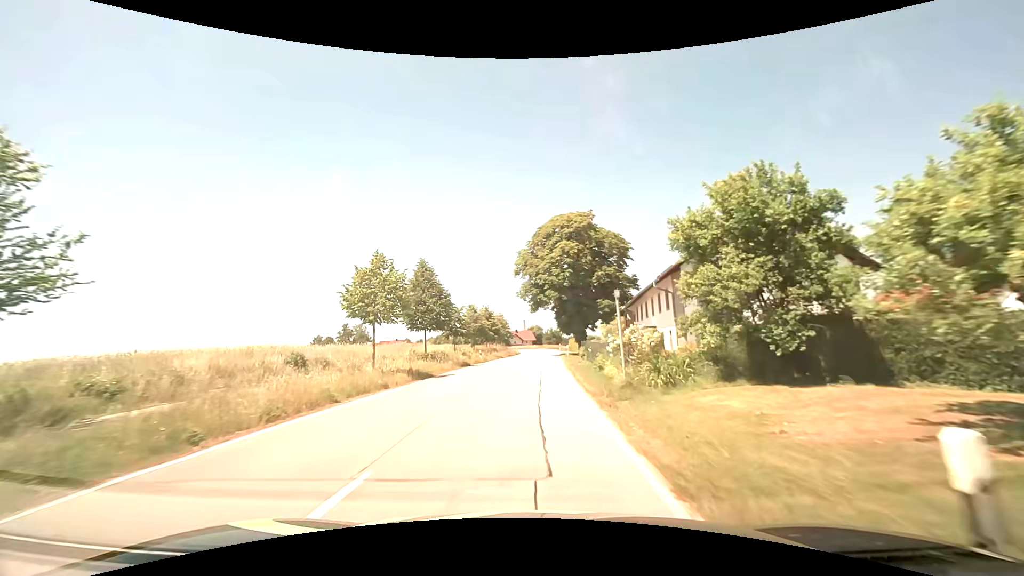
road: tertiary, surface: asphalt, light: Day
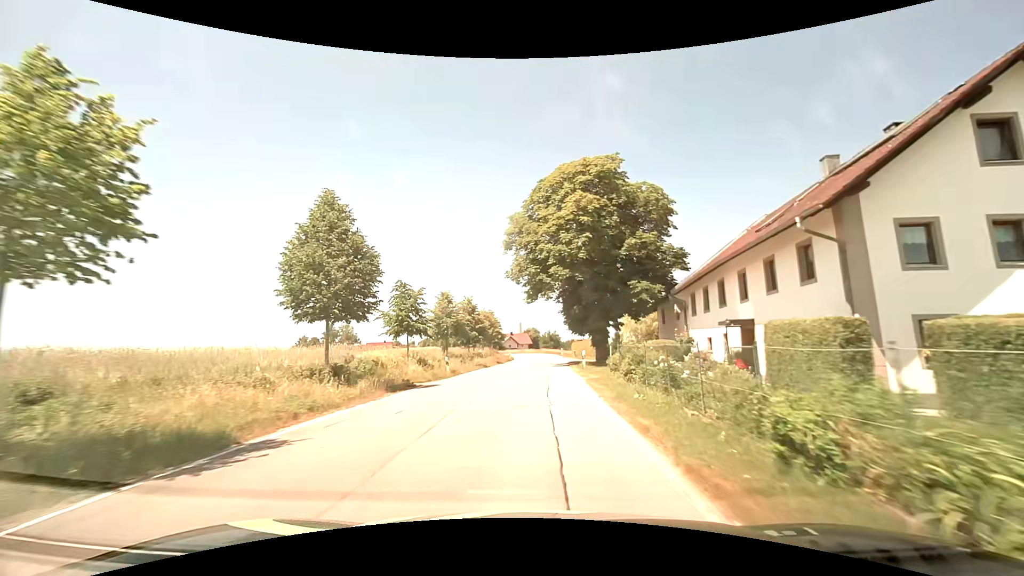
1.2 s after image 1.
(0.0, +15.6) m; 0°
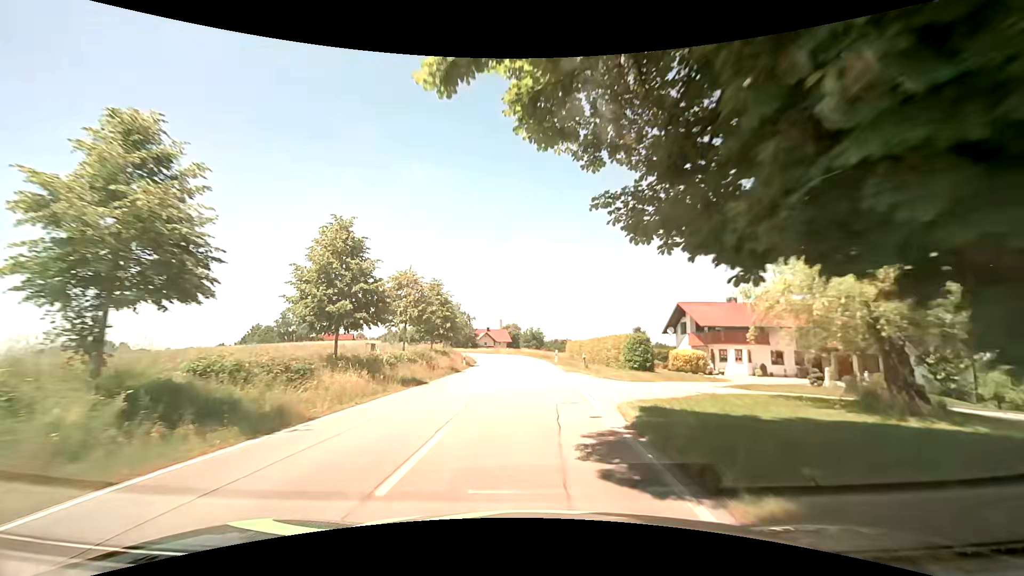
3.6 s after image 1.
(+0.7, +30.5) m; +2°
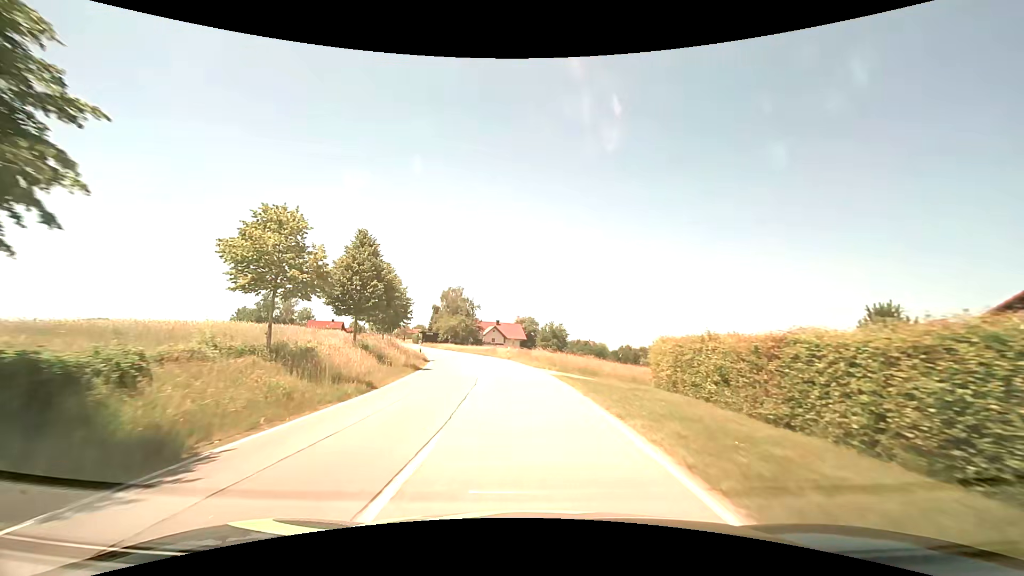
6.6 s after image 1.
(+0.2, +37.5) m; -1°
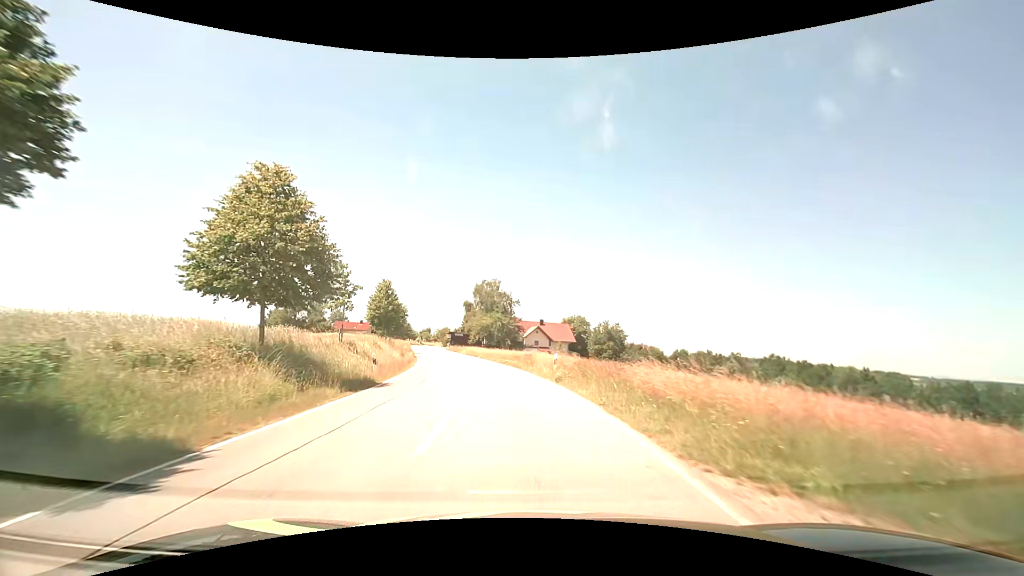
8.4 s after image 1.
(-0.9, +22.9) m; -5°
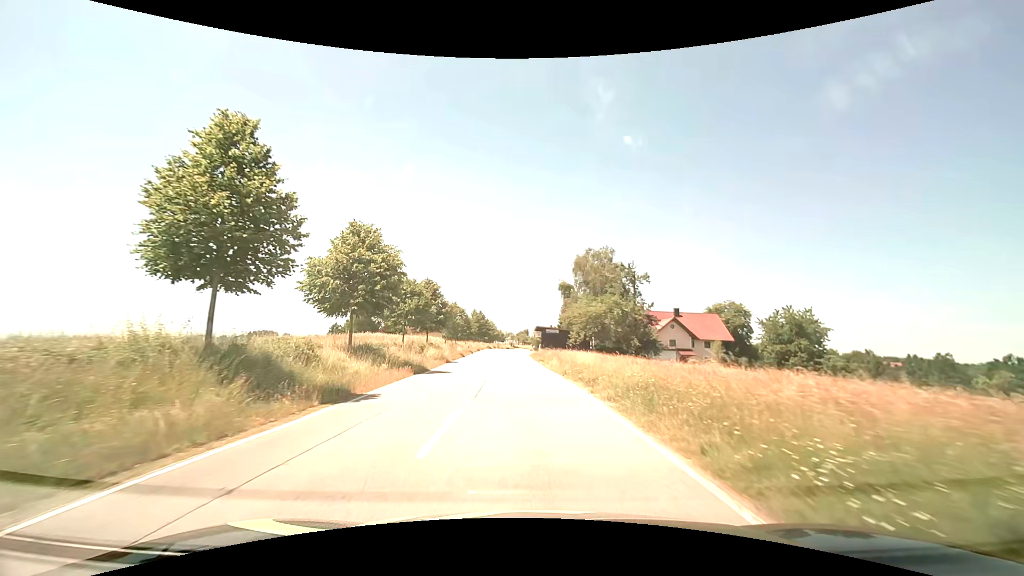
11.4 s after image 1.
(-4.1, +38.5) m; -12°
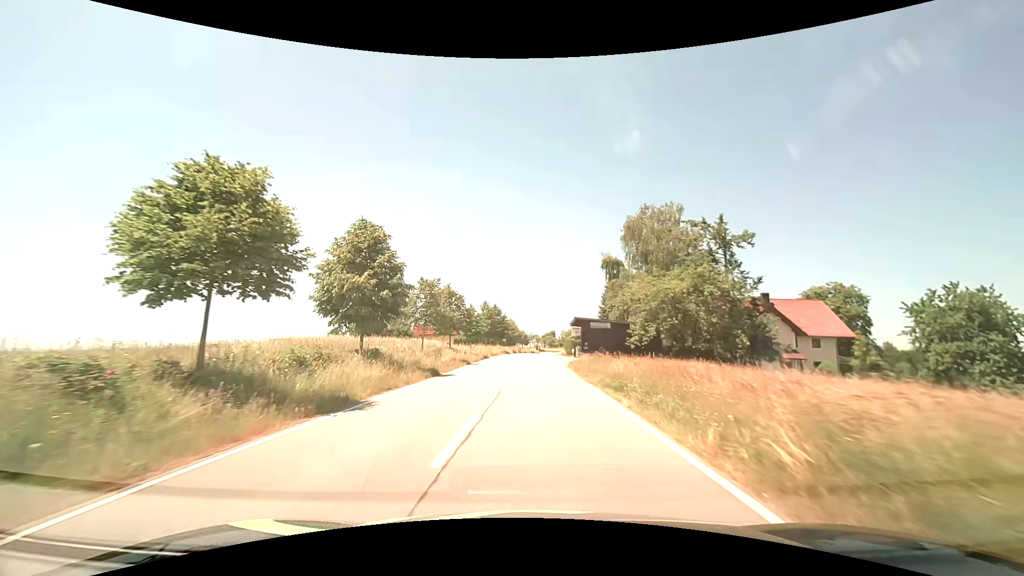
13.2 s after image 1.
(-0.8, +23.7) m; -3°
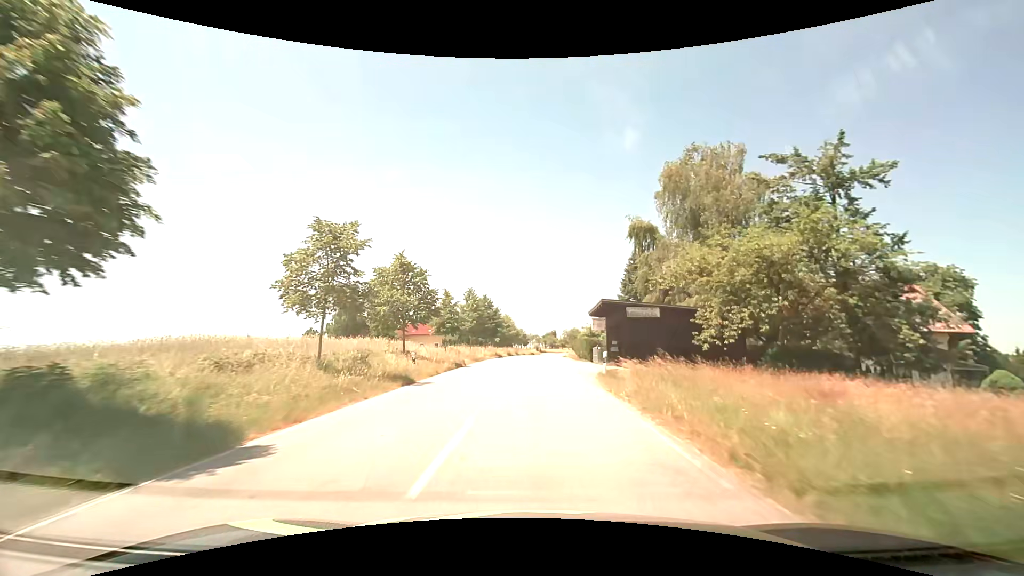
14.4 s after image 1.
(0.0, +16.0) m; 0°
(0, +10) (0, +20) (0, +30) (+1, +40) (+1, +50) (+2, +60) (+2, +70) (+3, +80) (+4, +90) (+5, +100) m
